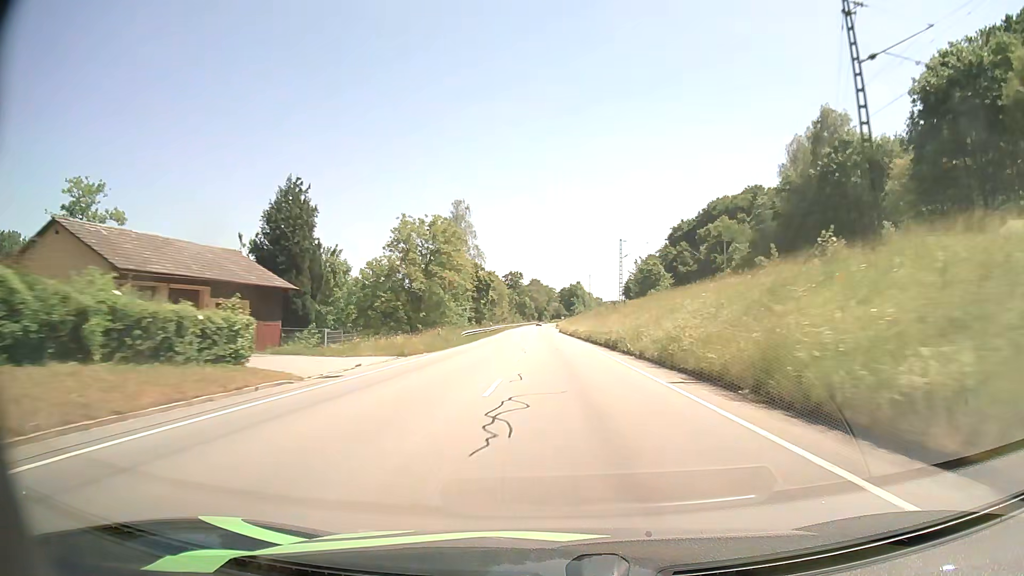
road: primary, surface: asphalt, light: Day
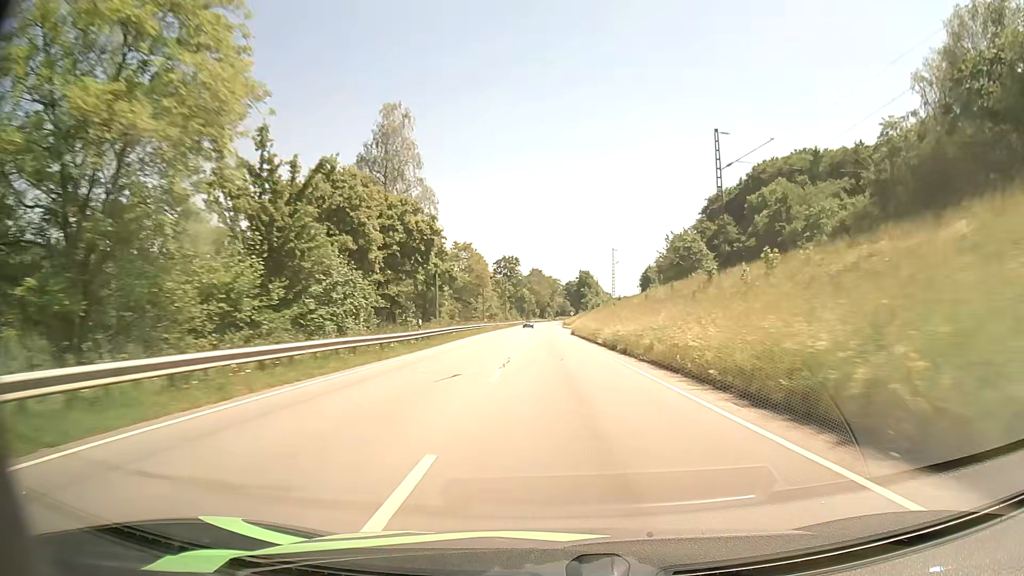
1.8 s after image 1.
(-0.3, +46.5) m; 0°
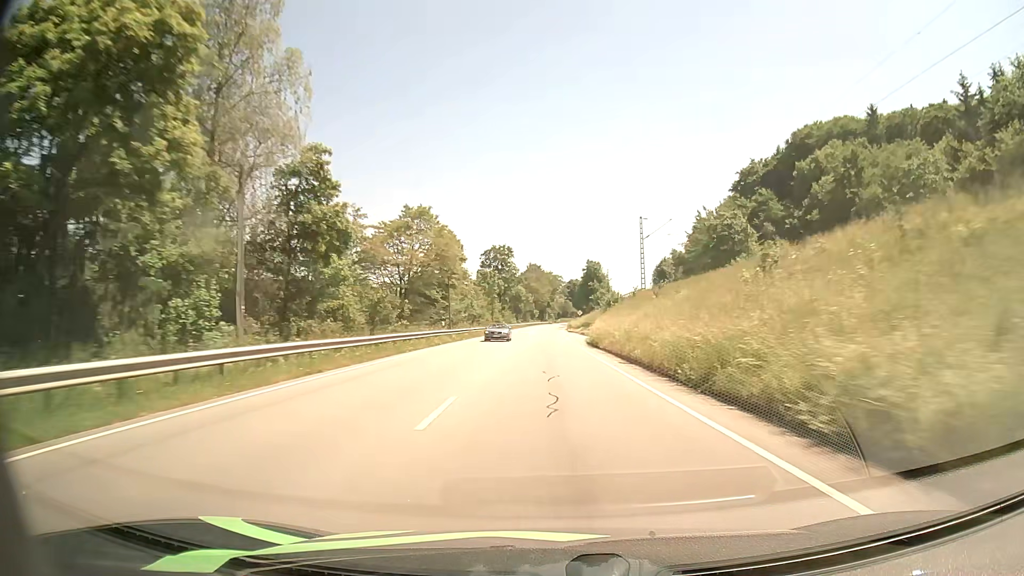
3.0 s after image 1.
(+0.1, +31.1) m; 0°
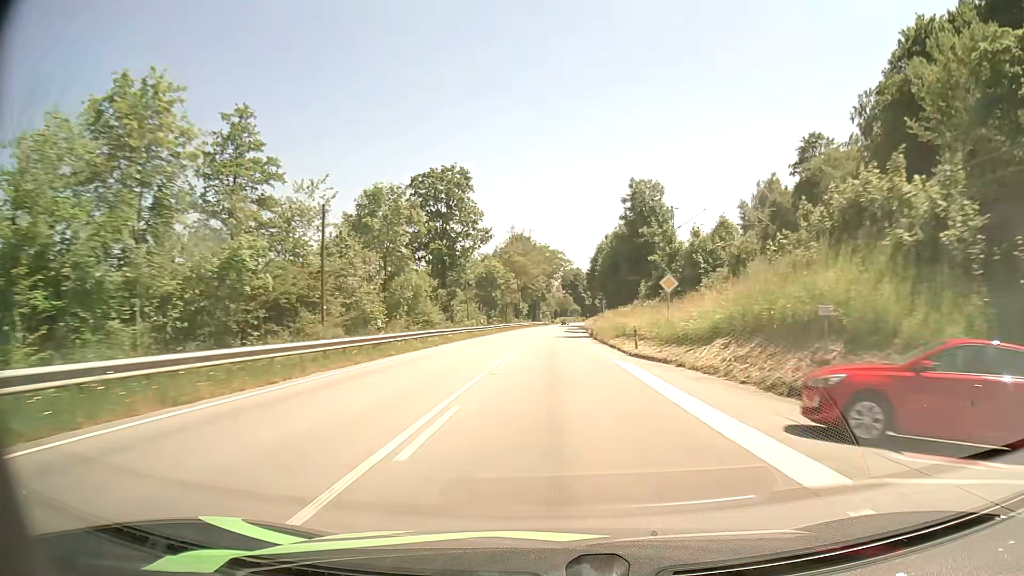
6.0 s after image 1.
(-0.7, +75.1) m; 0°
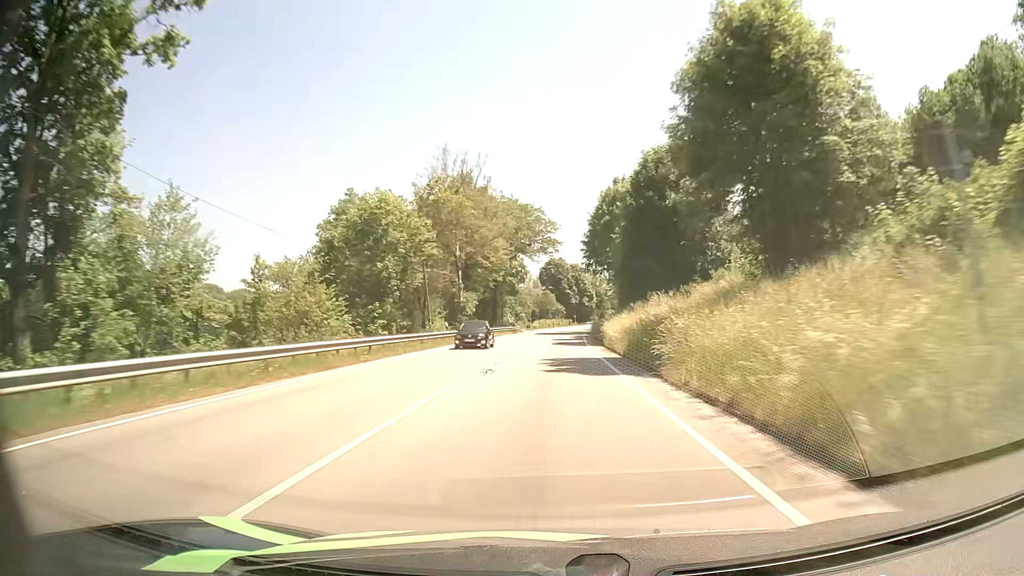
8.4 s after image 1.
(+1.5, +57.7) m; +2°
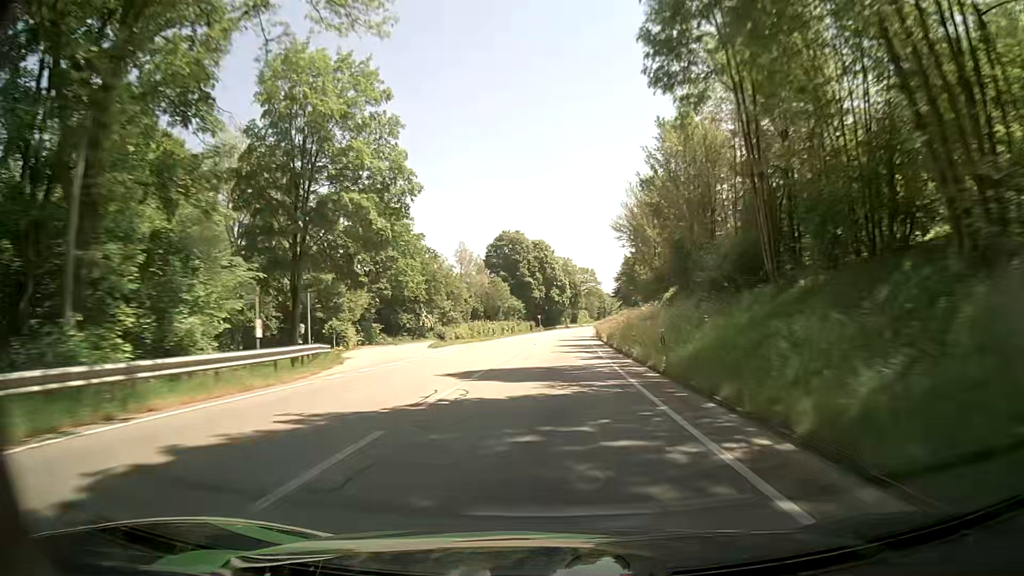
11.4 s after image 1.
(+1.9, +72.7) m; +3°
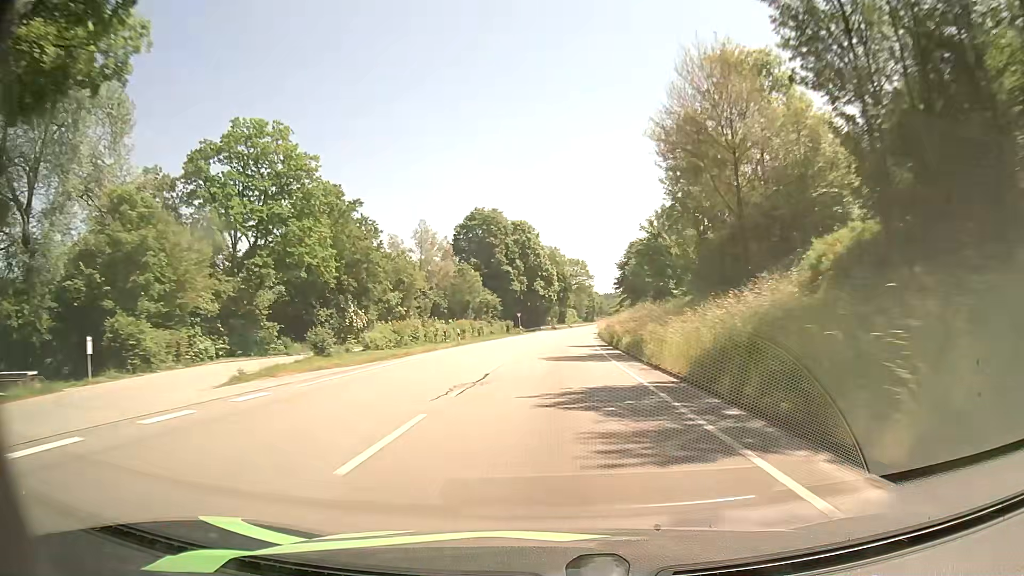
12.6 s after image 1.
(+0.3, +29.3) m; +1°
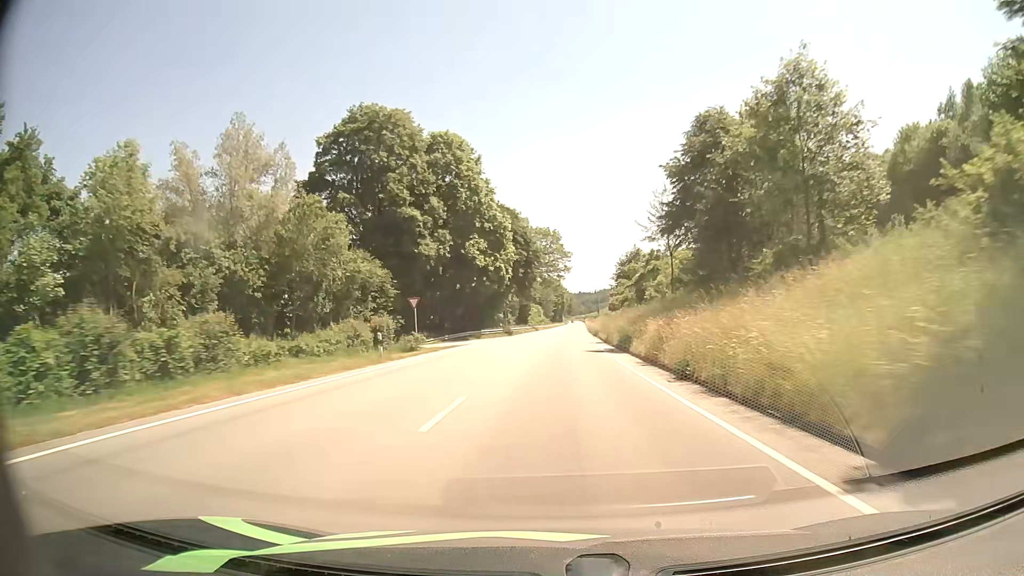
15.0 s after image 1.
(+1.6, +58.7) m; +3°
(0, +10) (0, +20) (+1, +30) (+1, +40) (+1, +50) (+2, +60) (+2, +70) (+3, +80) (+3, +90) (+4, +100) m
